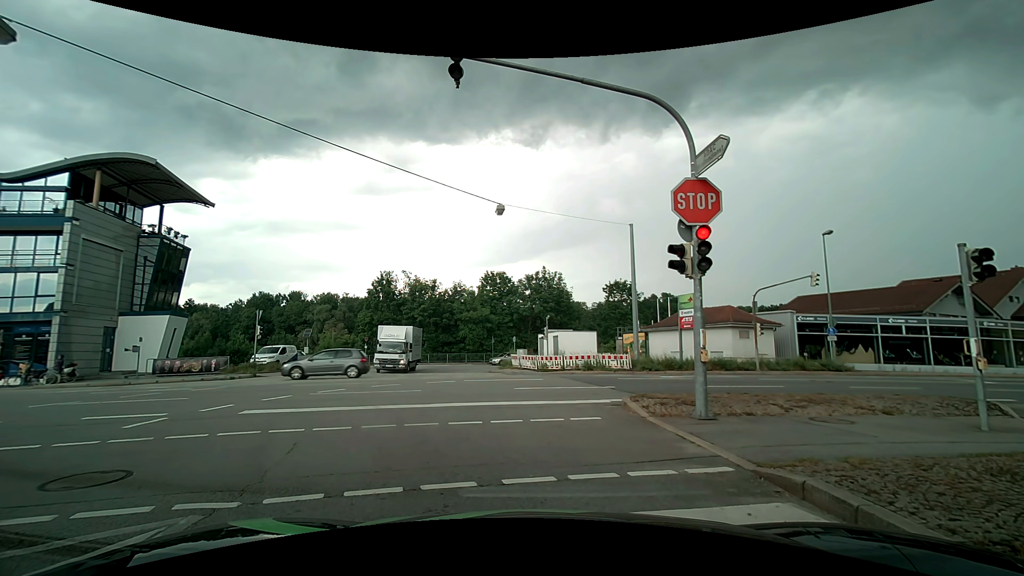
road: tertiary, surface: asphalt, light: Day
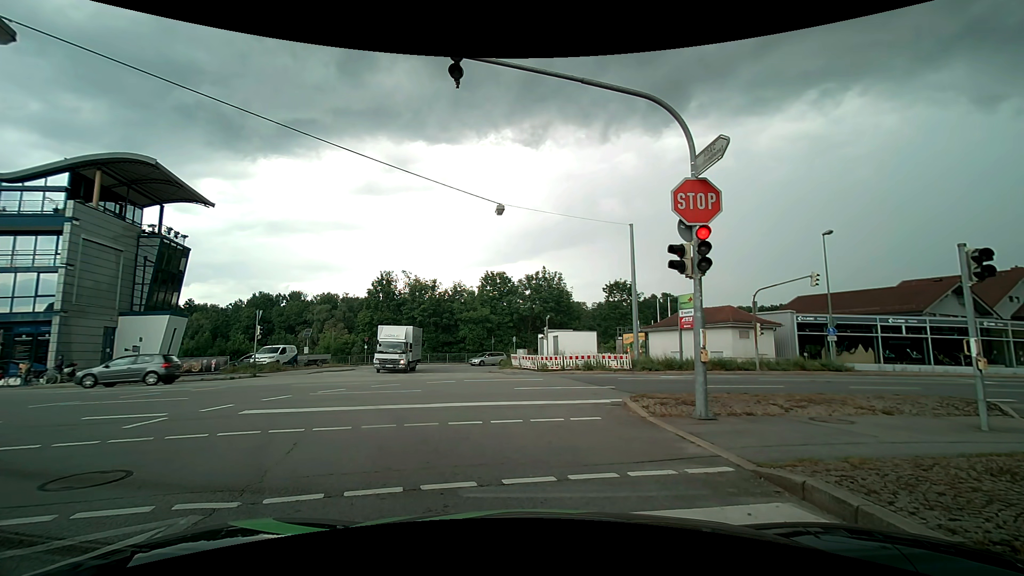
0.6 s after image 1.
(0.0, 0.0) m; 0°
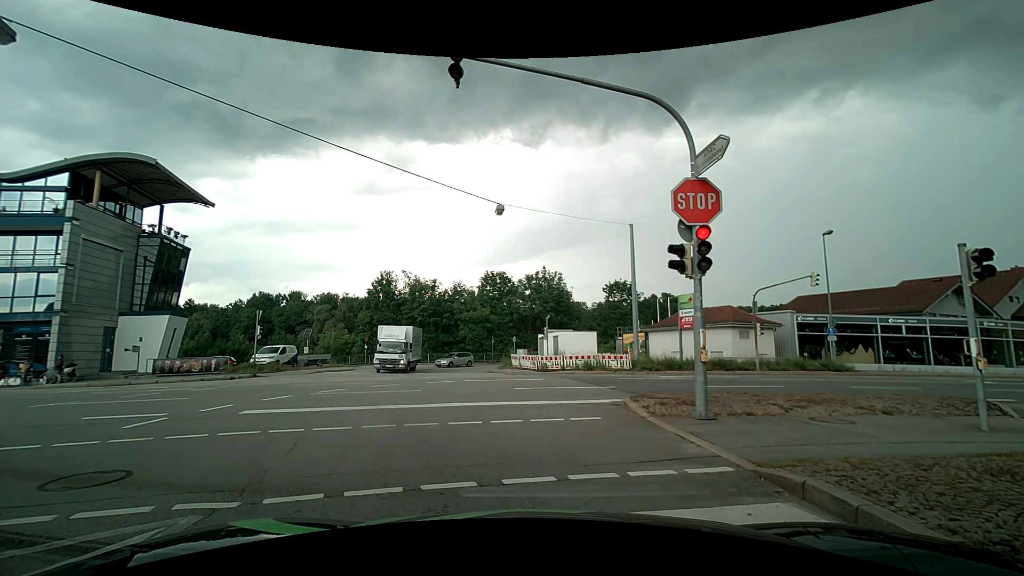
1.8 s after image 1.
(0.0, 0.0) m; 0°
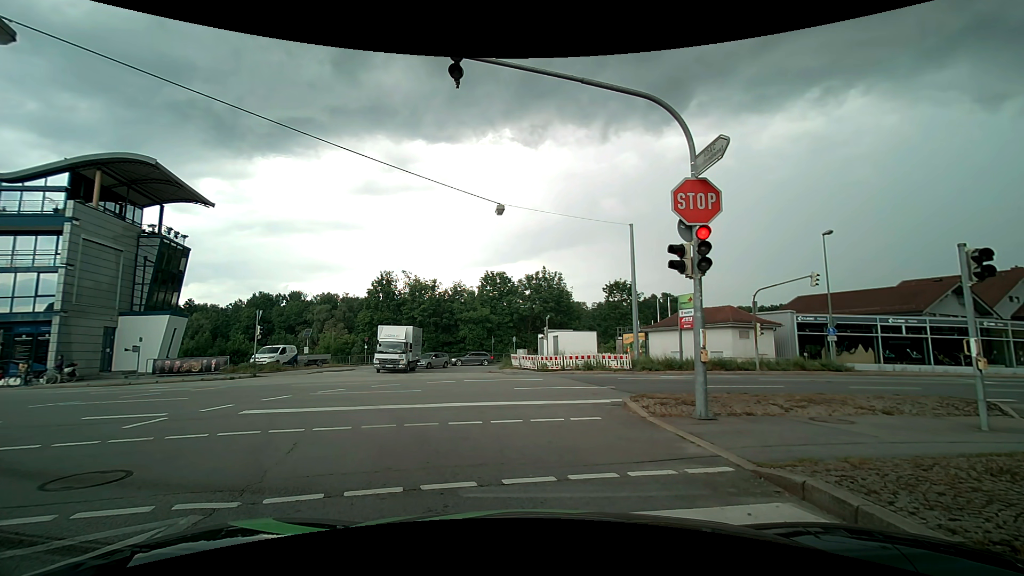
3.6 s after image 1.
(0.0, 0.0) m; 0°
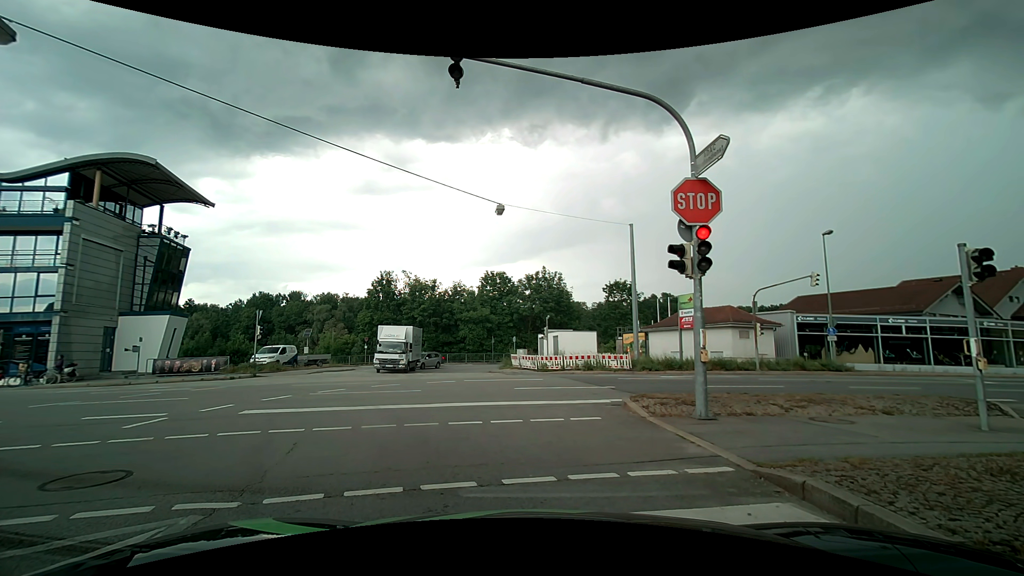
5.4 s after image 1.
(0.0, 0.0) m; 0°
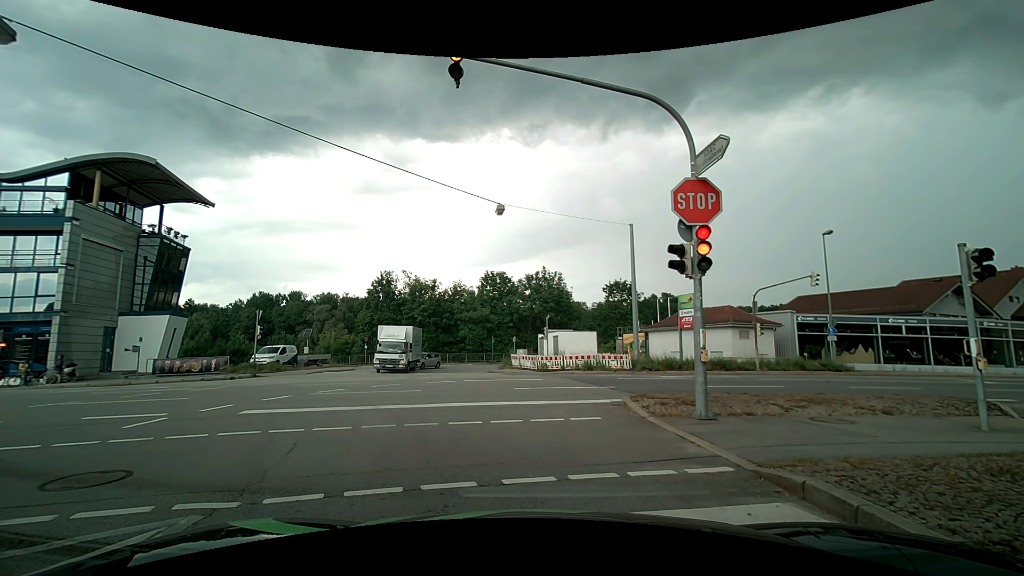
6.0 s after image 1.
(0.0, 0.0) m; 0°
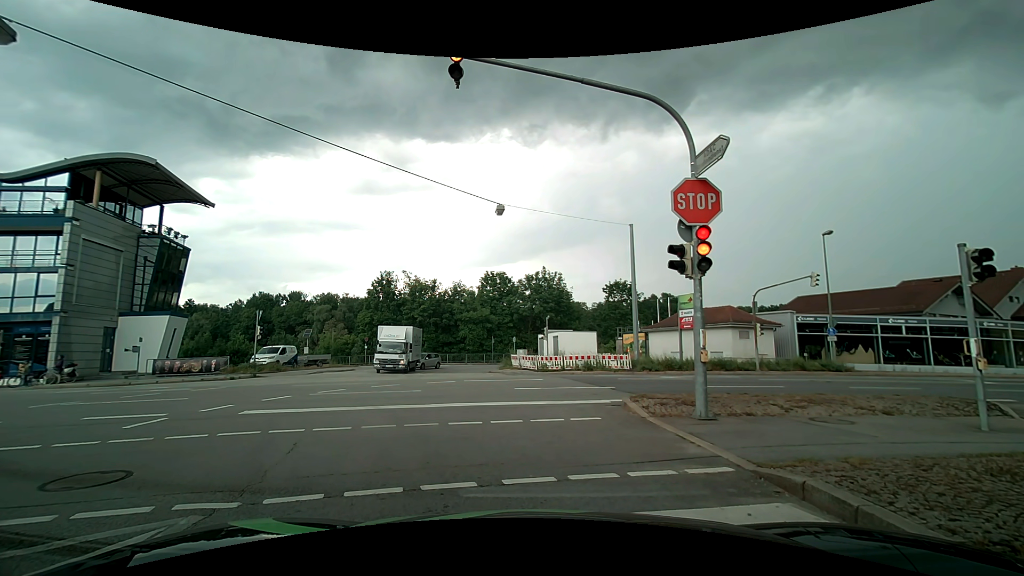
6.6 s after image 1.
(0.0, 0.0) m; 0°
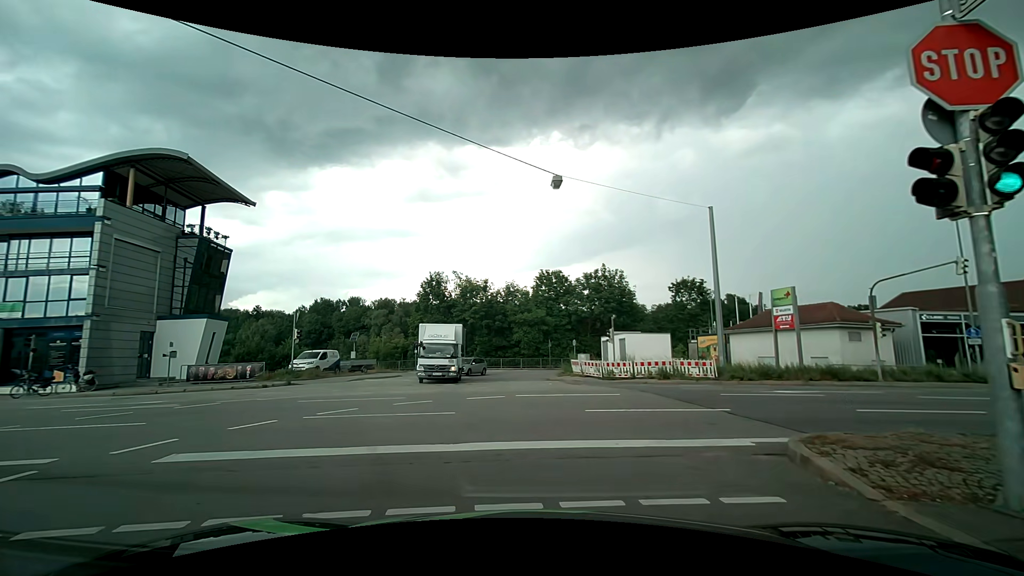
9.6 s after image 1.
(-0.2, +4.6) m; -8°
(-2, +10) (-9, +17) (-18, +19) (-28, +19) (-38, +18) (-48, +18) (-58, +17) (-68, +16) (-78, +16) (-88, +15) m
